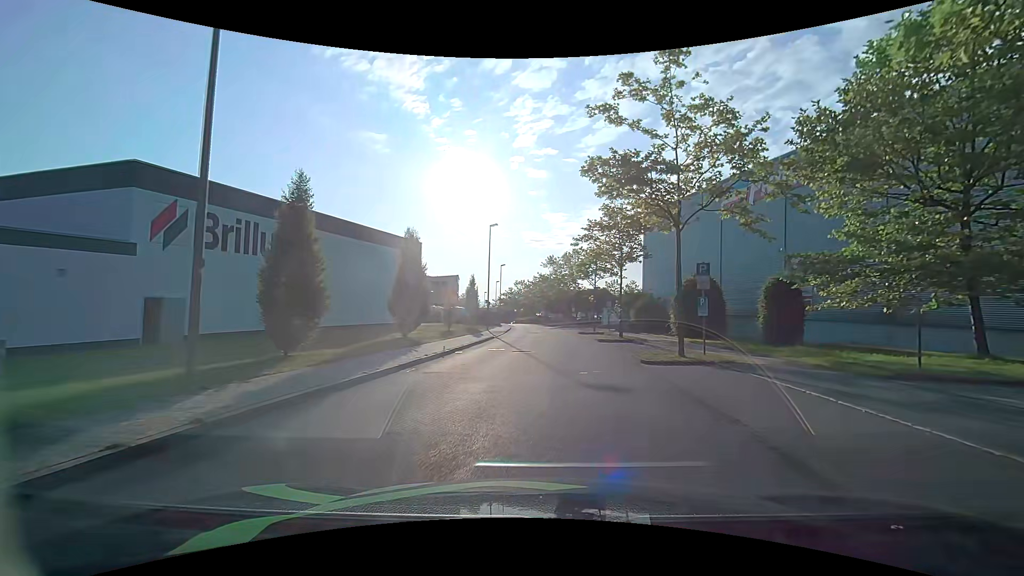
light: Day
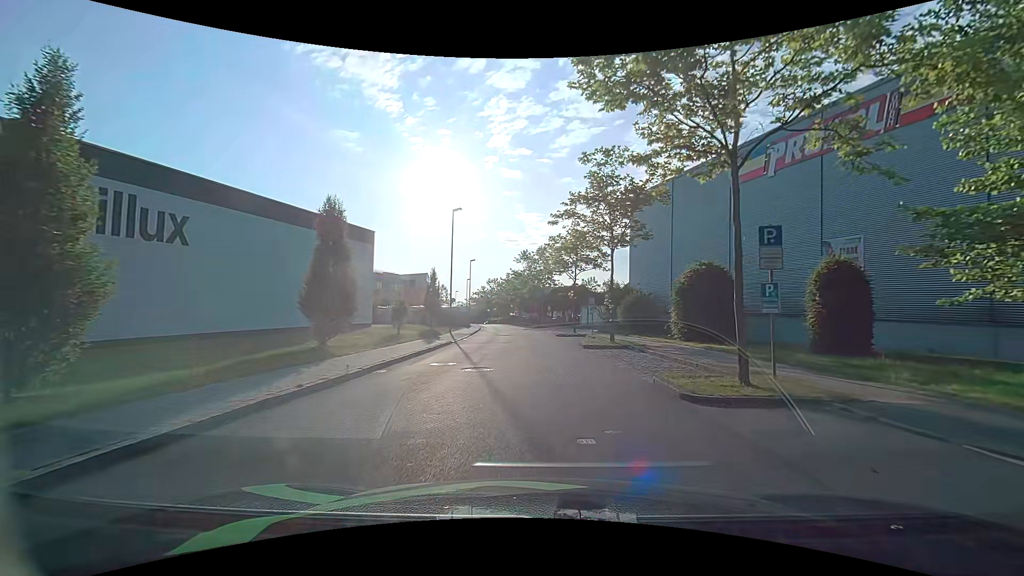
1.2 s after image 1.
(+0.2, +7.0) m; +3°
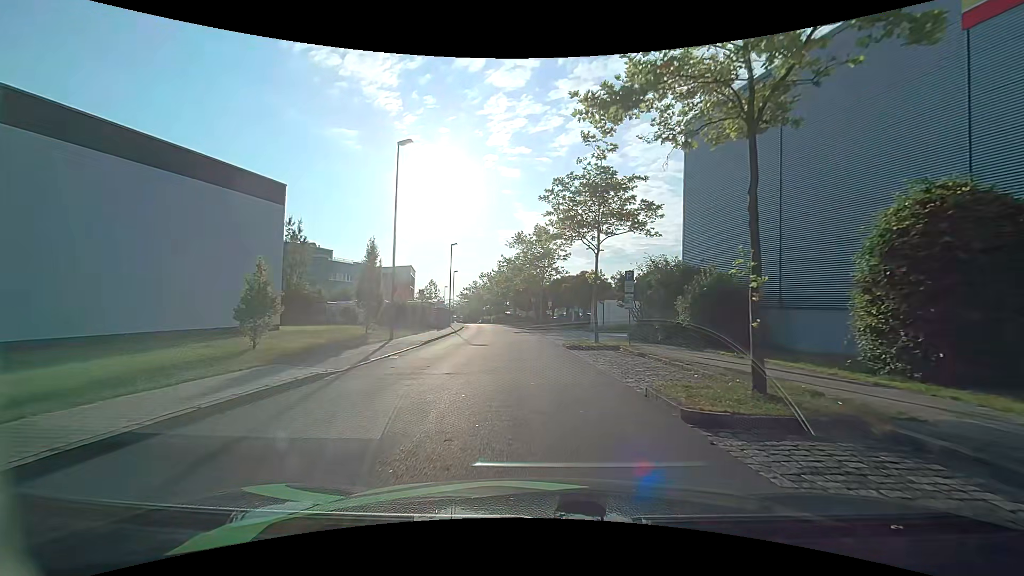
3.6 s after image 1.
(+0.1, +15.9) m; 0°
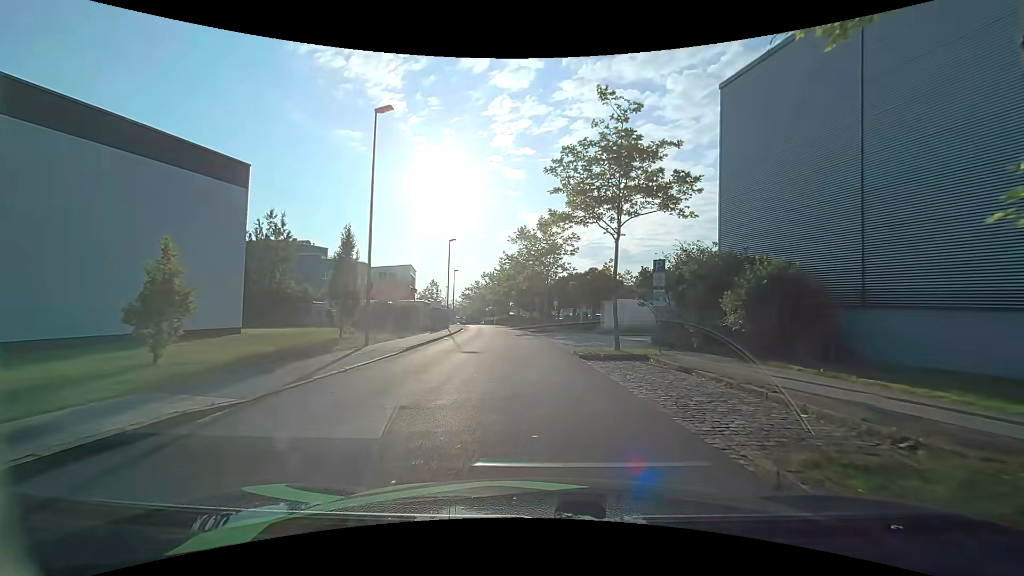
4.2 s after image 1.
(0.0, +4.4) m; 0°
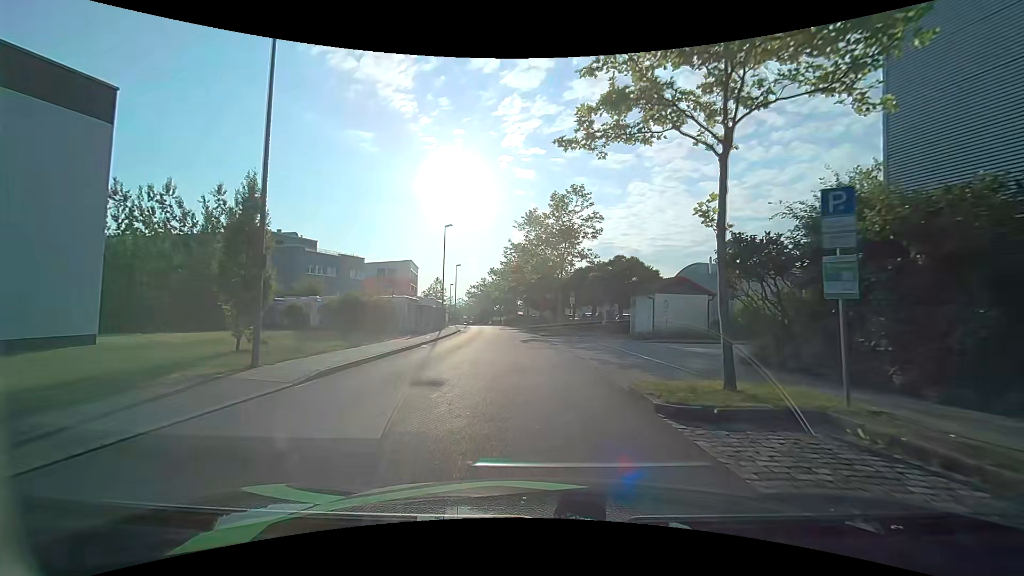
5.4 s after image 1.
(-0.1, +9.2) m; -2°
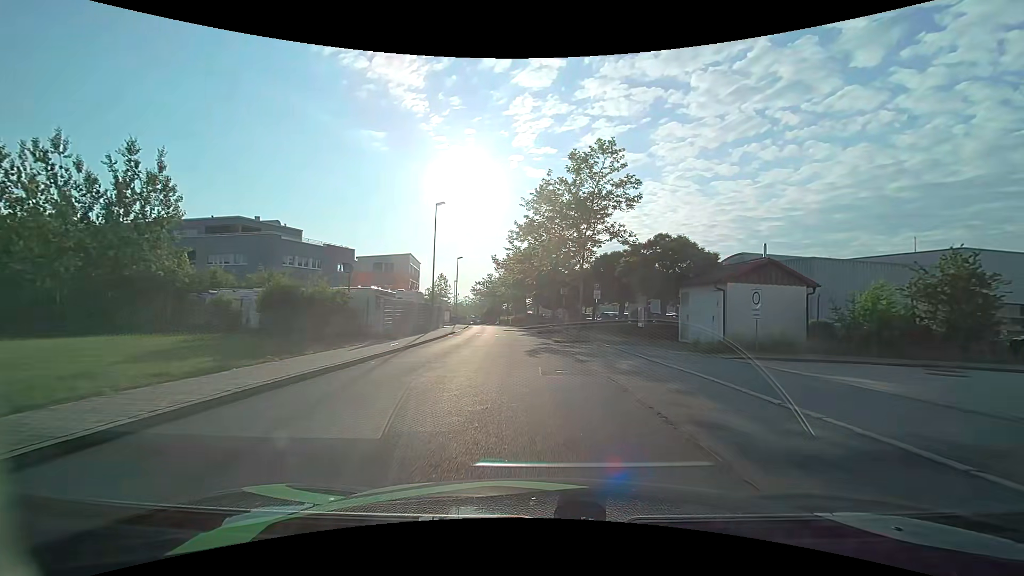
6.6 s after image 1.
(-0.2, +9.3) m; -1°
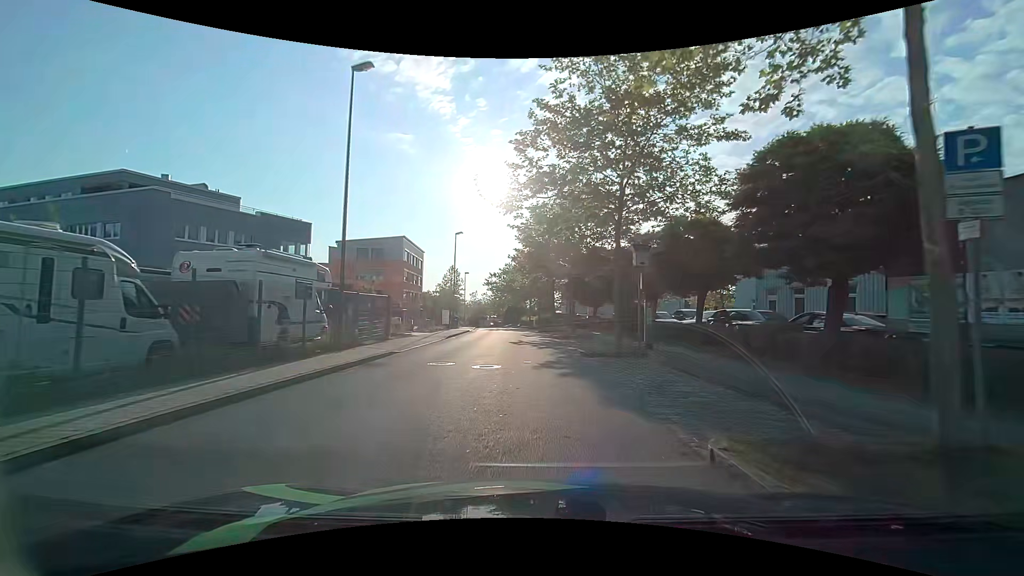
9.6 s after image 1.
(-0.2, +22.5) m; -2°
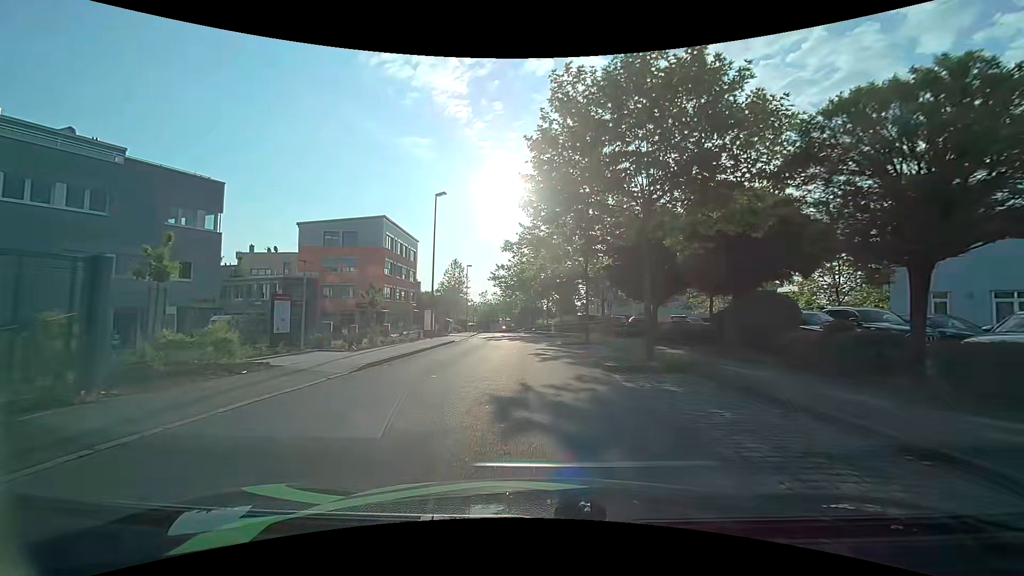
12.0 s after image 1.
(-0.3, +17.7) m; -2°
(0, +10) (0, +20) (-1, +30) (-1, +40) (-2, +50) (-3, +60) (-4, +70) (-5, +80) (-7, +90) (-8, +100) m
